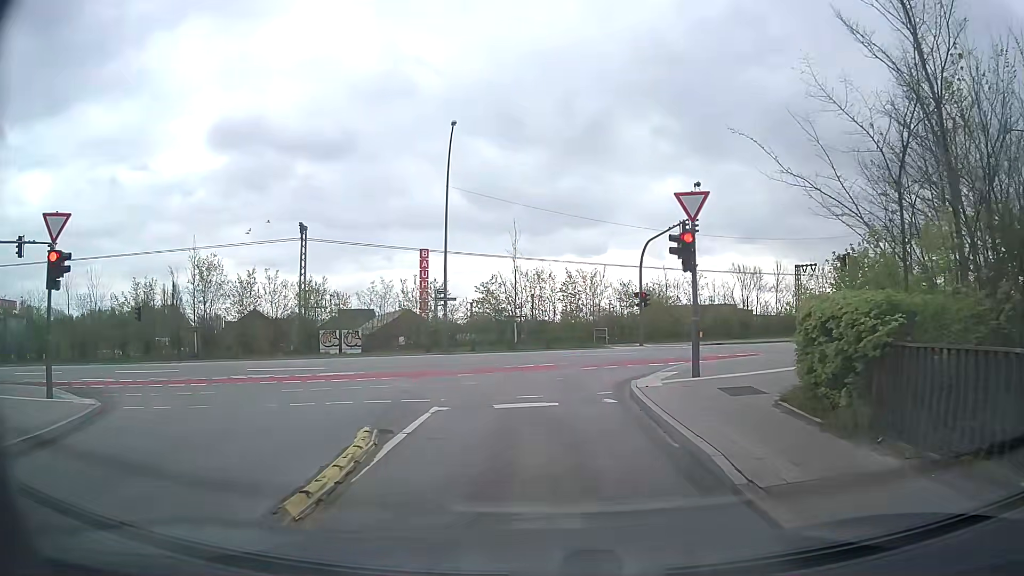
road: residential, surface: asphalt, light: Day
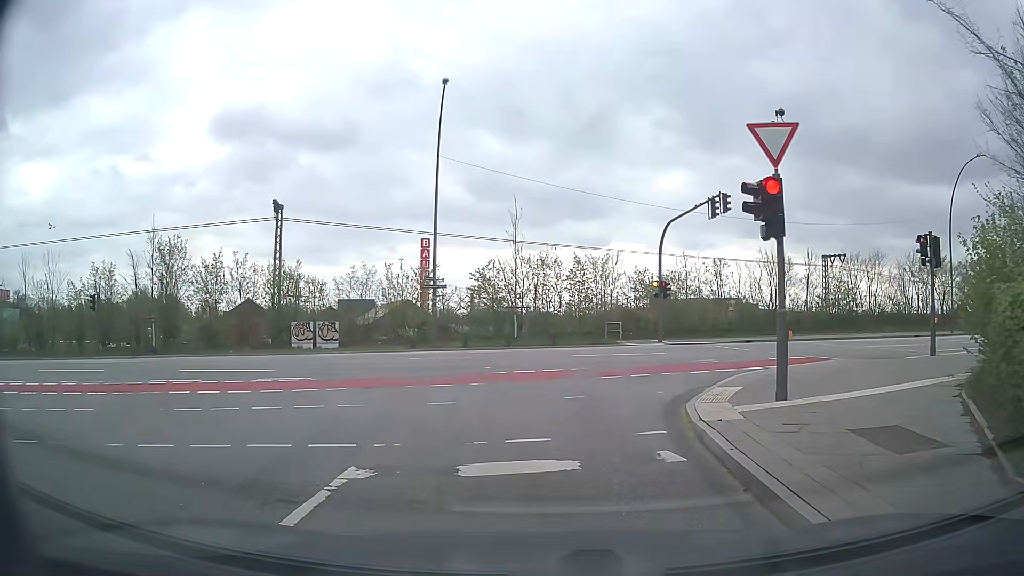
(-0.1, +5.0) m; -3°
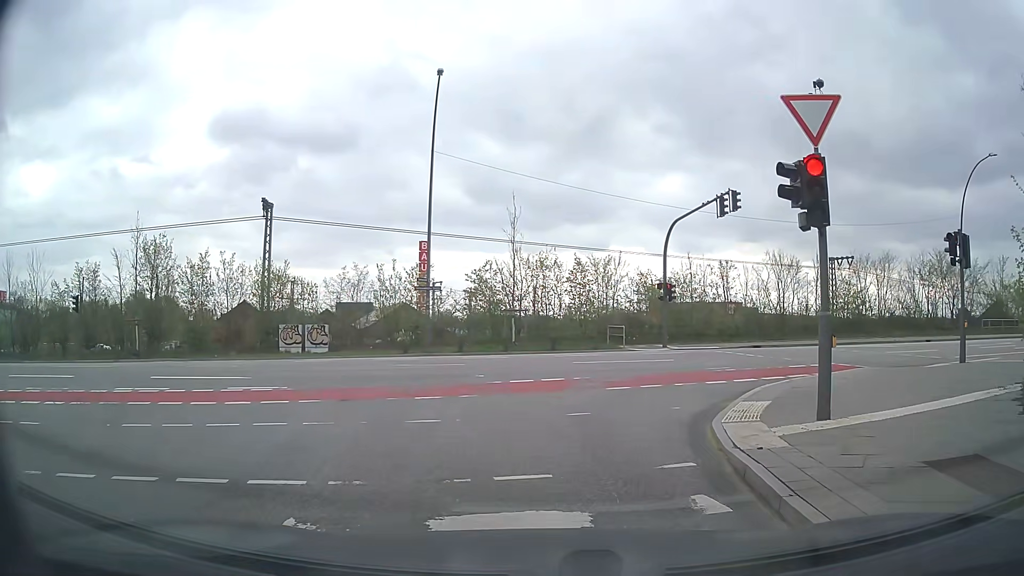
(0.0, +1.5) m; +1°
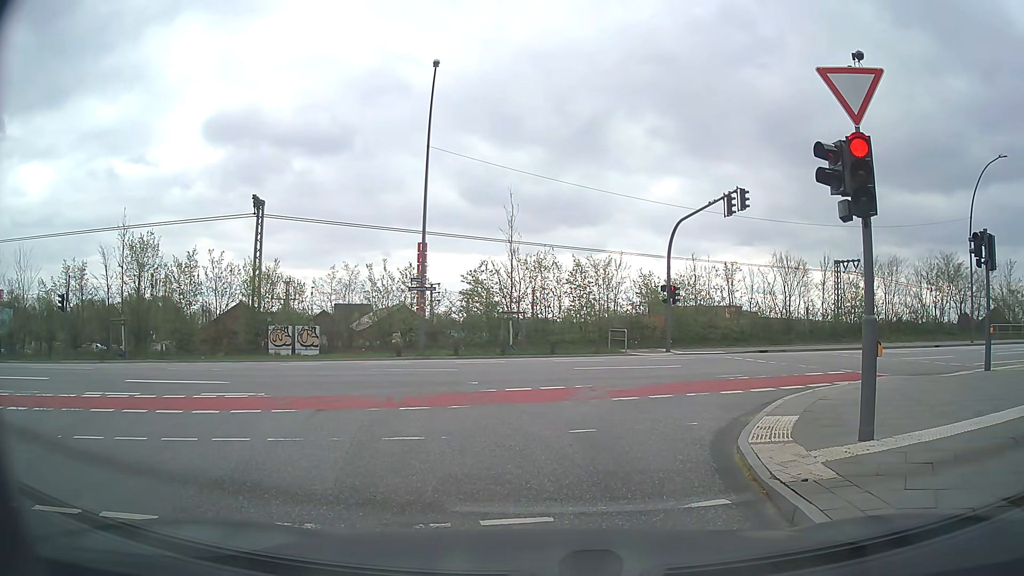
(0.0, +1.2) m; -1°
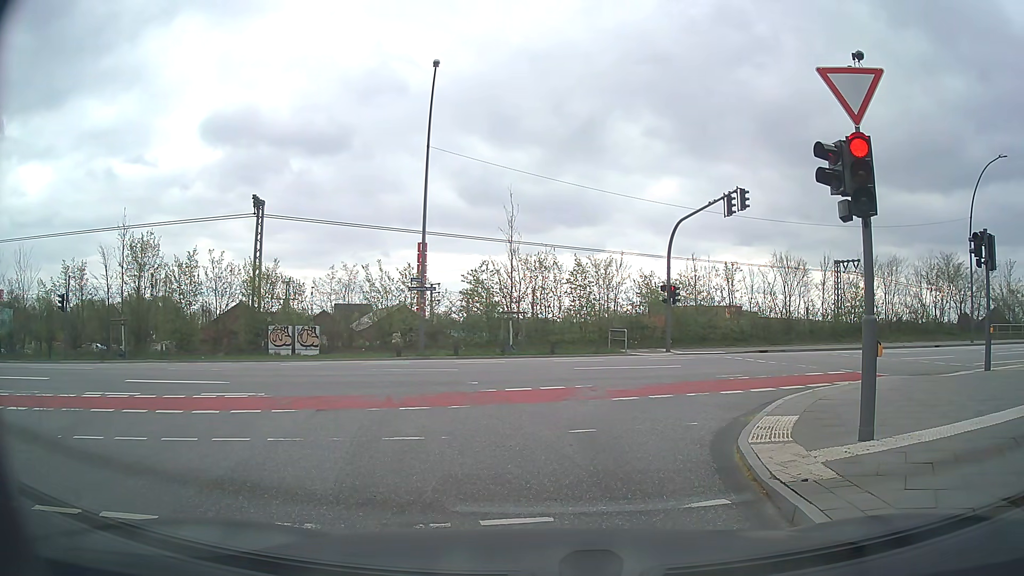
(0.0, 0.0) m; 0°
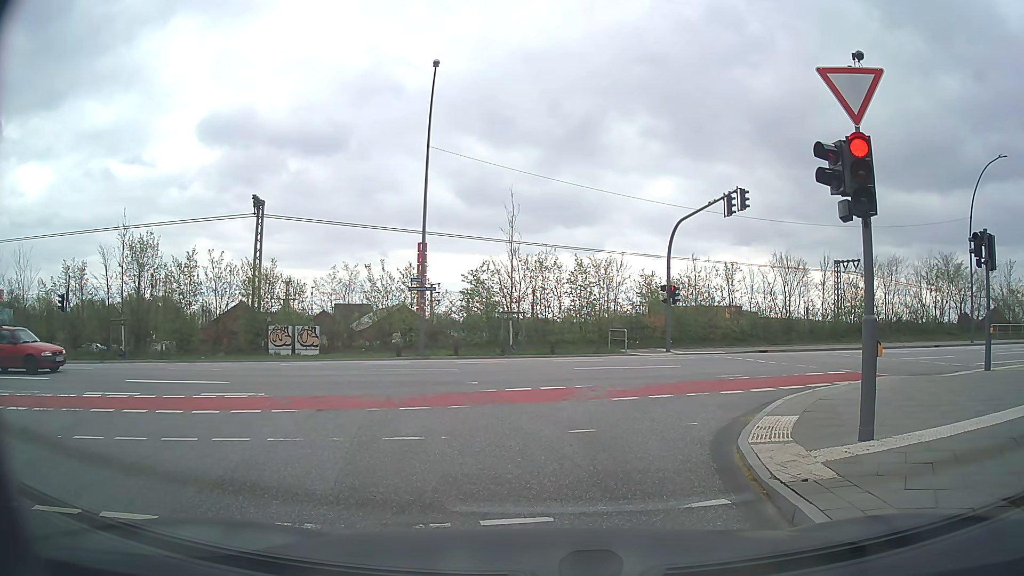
(0.0, 0.0) m; 0°
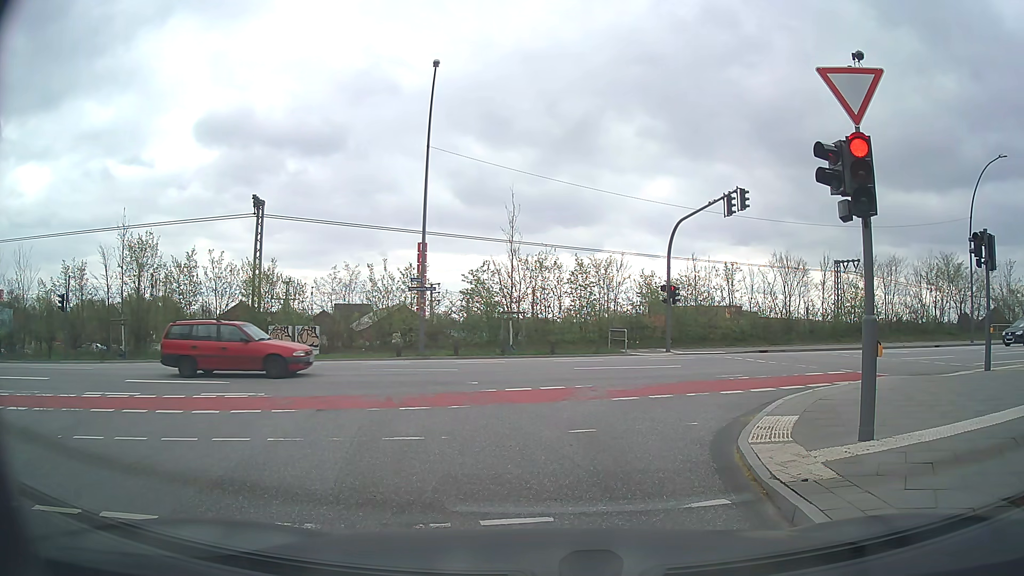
(0.0, 0.0) m; 0°
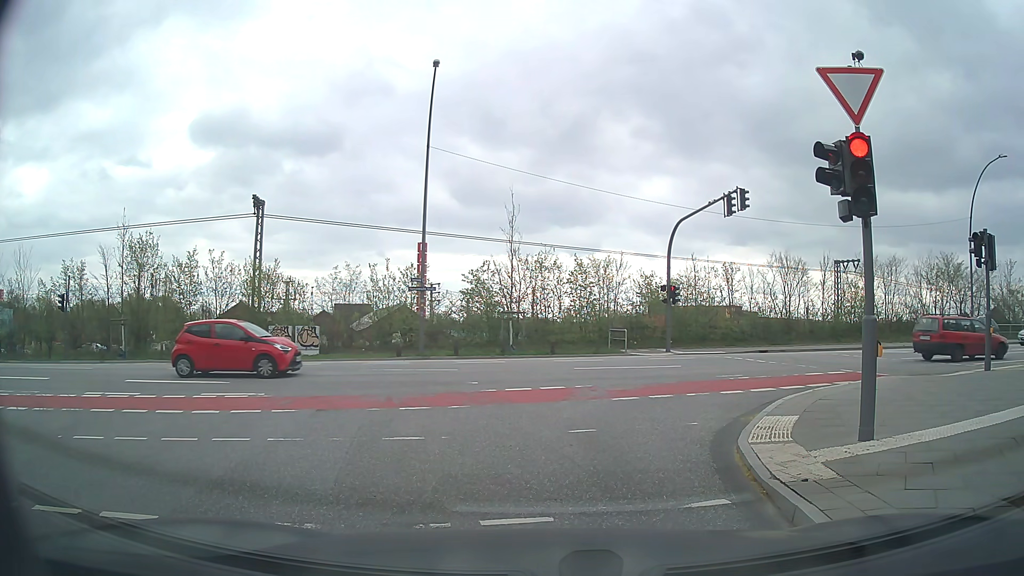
(0.0, 0.0) m; 0°
(0, +10) (+5, +19) (+13, +24) (+23, +26) (+33, +29) (+42, +31) (+52, +33) (+62, +34) (+72, +34) (+82, +33) m
